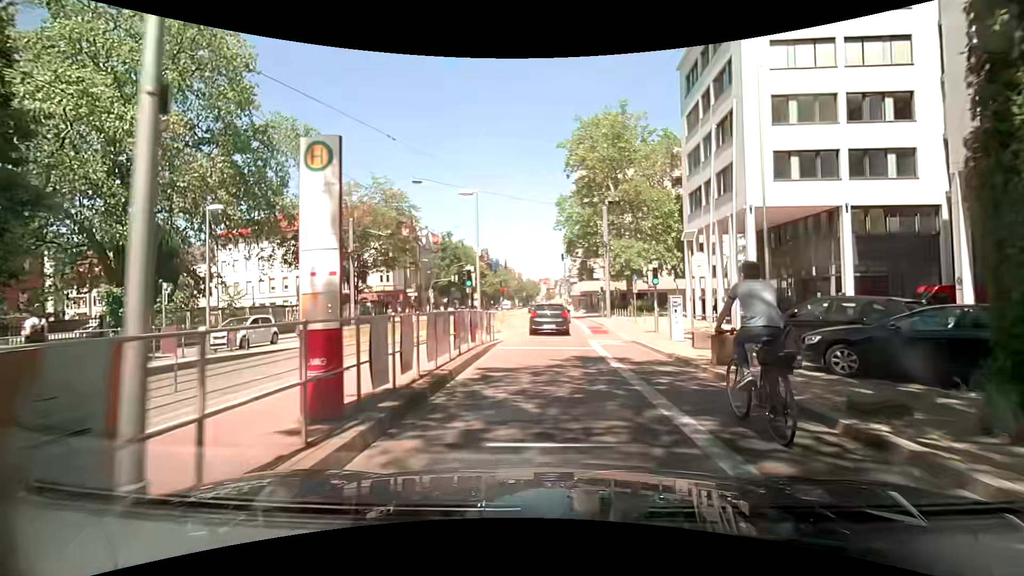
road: primary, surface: asphalt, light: Day
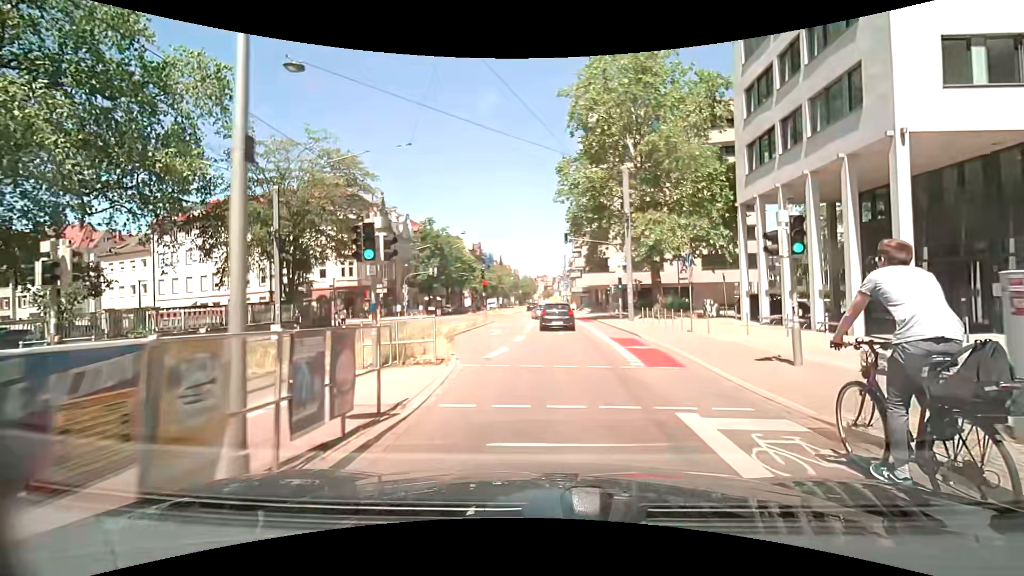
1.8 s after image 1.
(0.0, +12.9) m; -1°
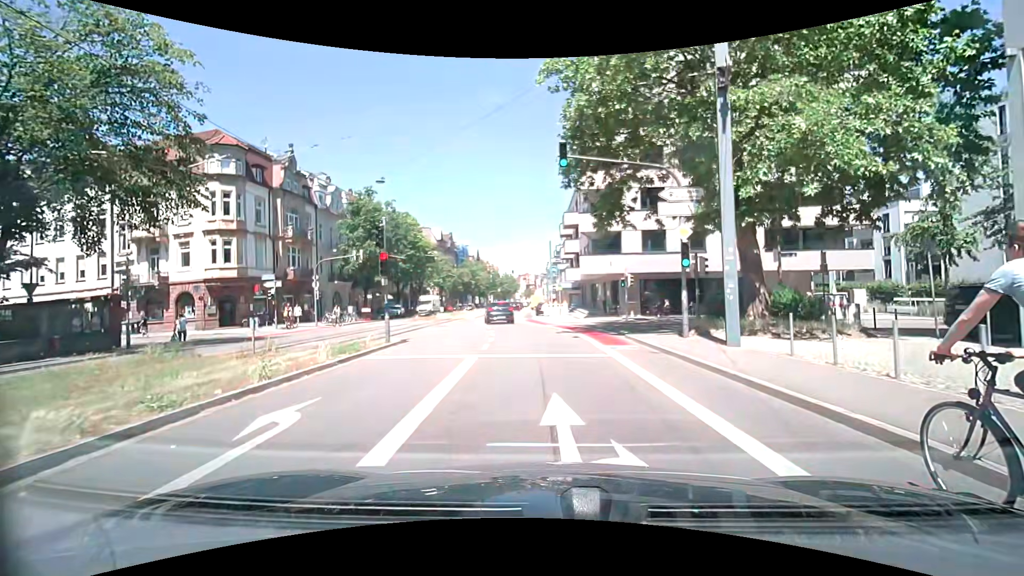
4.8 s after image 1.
(+0.6, +20.1) m; +3°
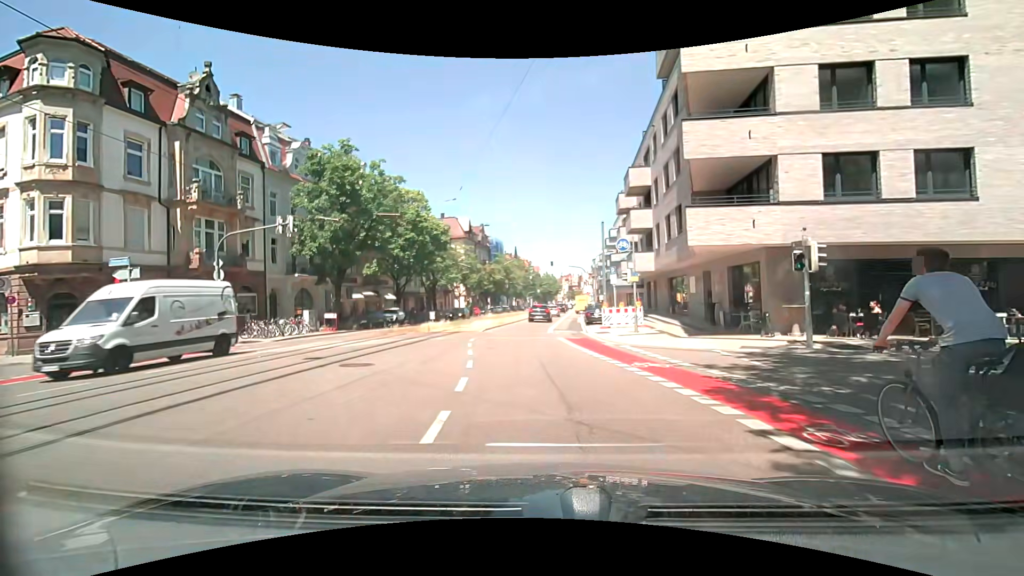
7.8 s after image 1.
(-0.6, +18.3) m; -4°
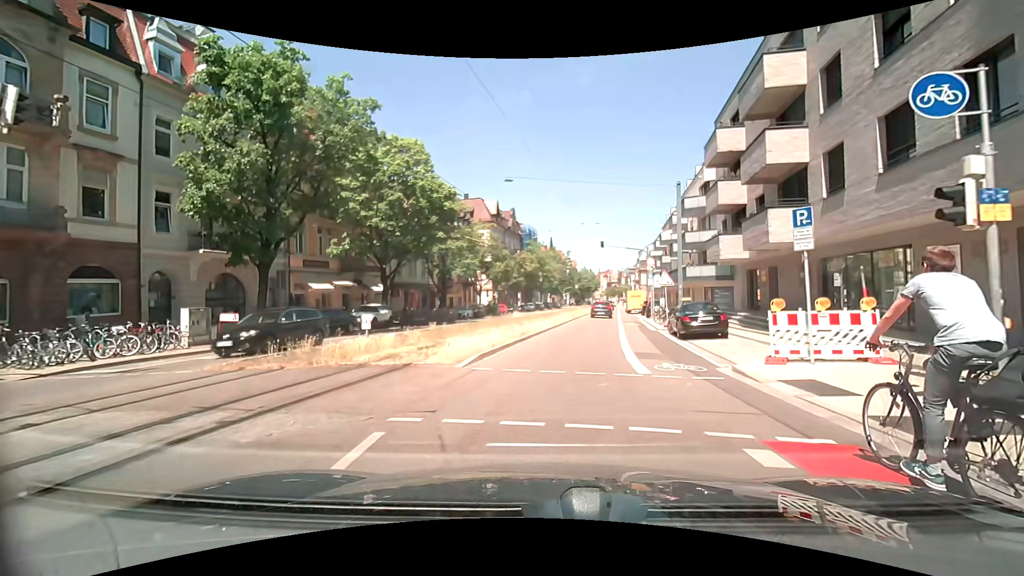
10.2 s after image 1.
(-0.9, +15.6) m; -5°
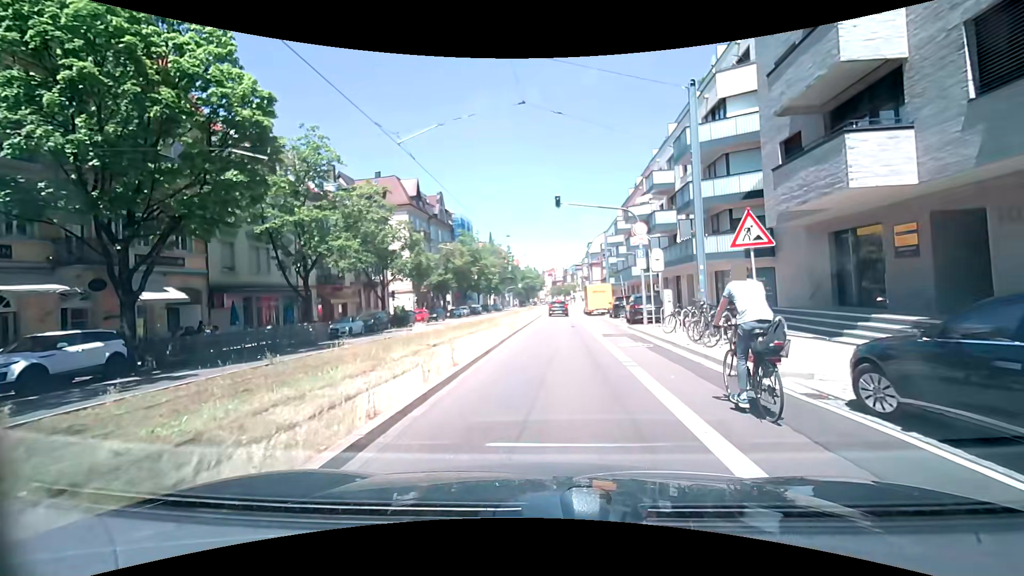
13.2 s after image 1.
(+1.3, +17.5) m; +8°
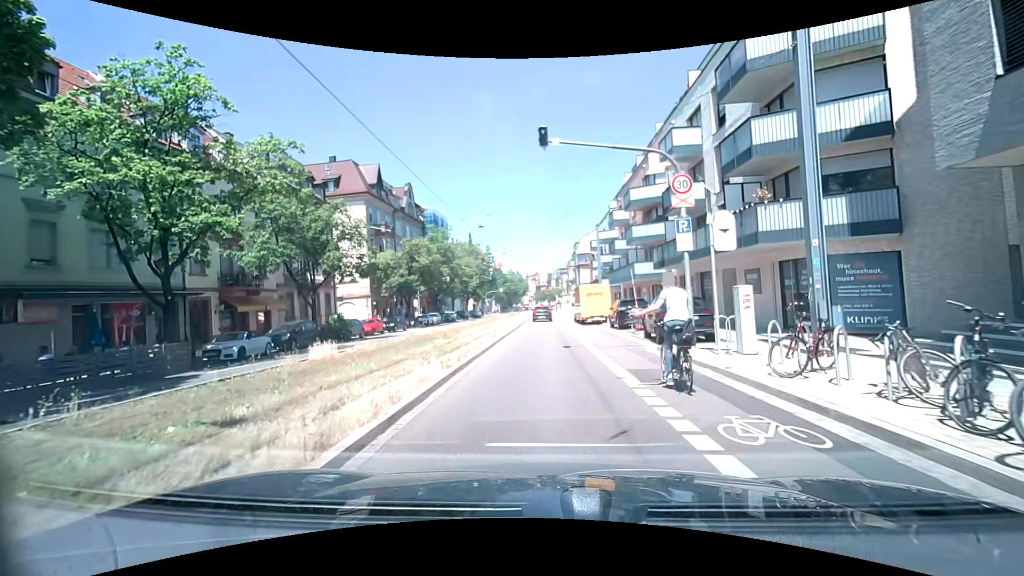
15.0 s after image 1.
(+0.1, +10.0) m; +1°
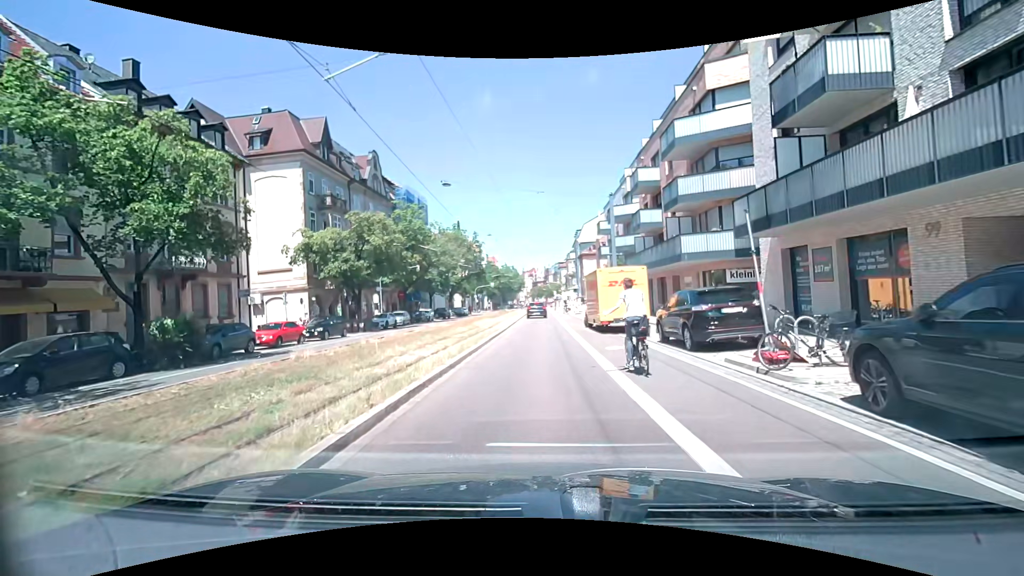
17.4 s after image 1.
(0.0, +14.1) m; 0°
(0, +10) (0, +20) (0, +30) (0, +40) (0, +50) (0, +60) (0, +70) (0, +80) (0, +90) (0, +100) m
